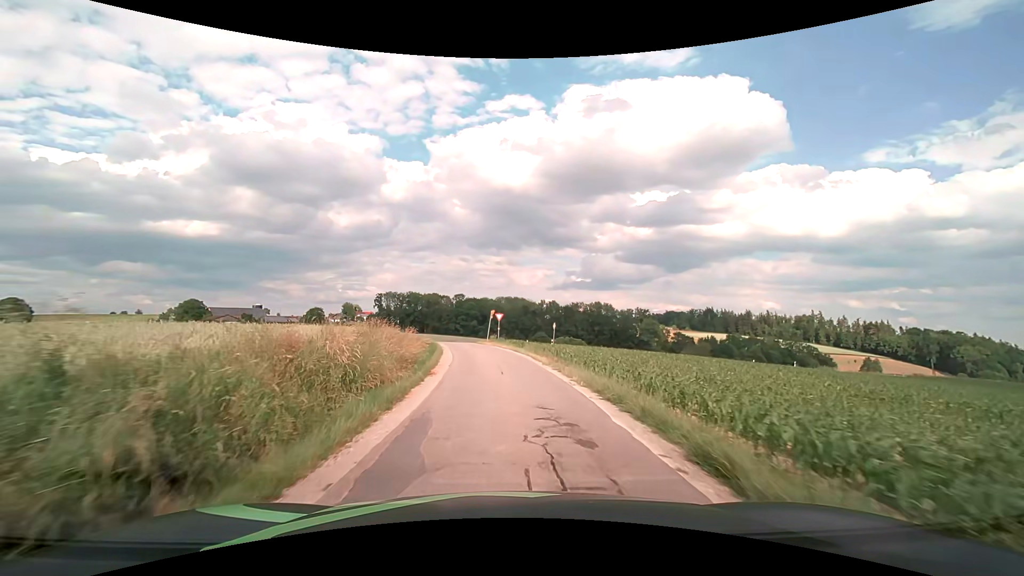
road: unclassified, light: Day
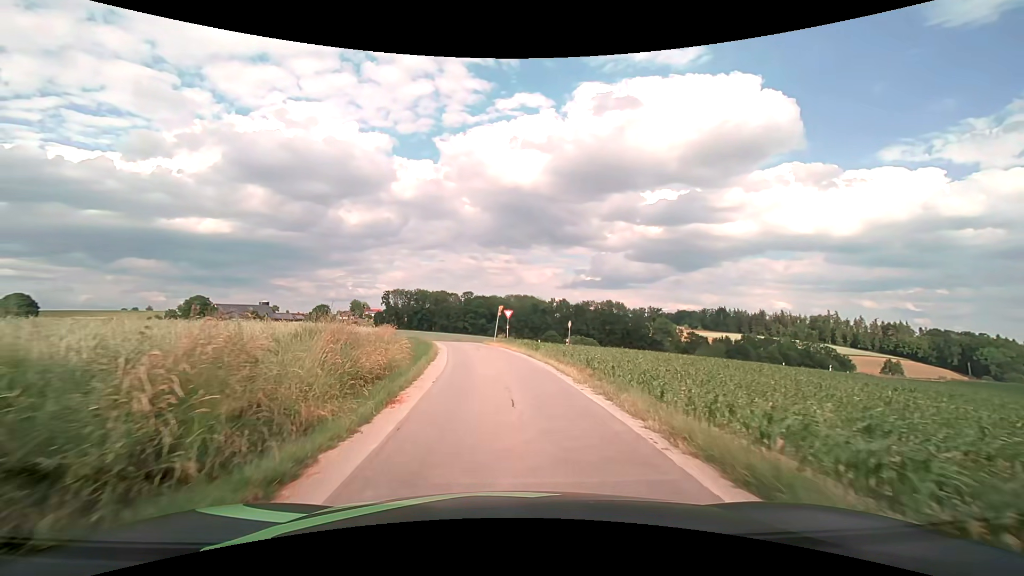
(-0.1, +6.1) m; -1°
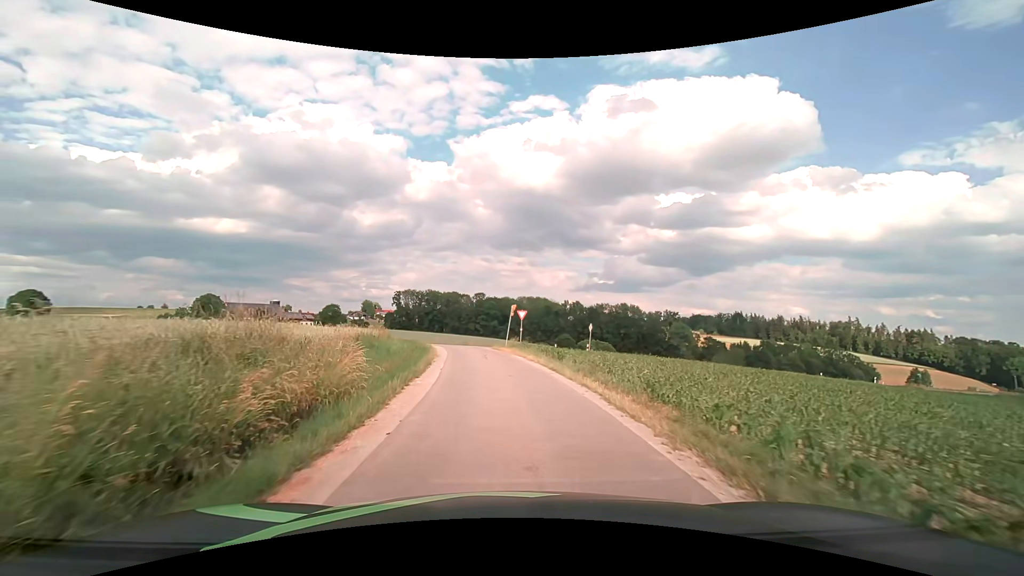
(-0.1, +5.8) m; -1°
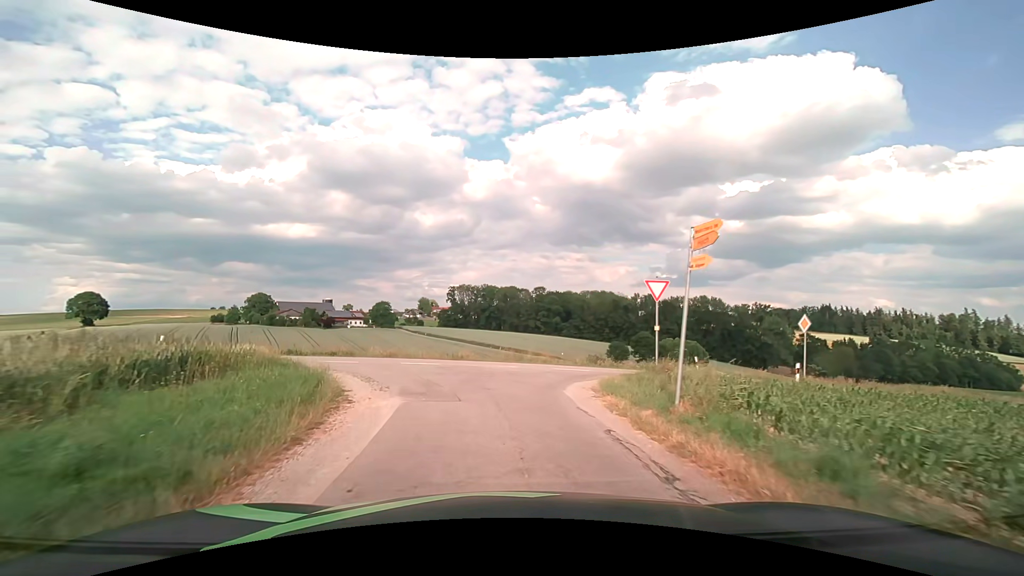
(-1.4, +26.5) m; -7°
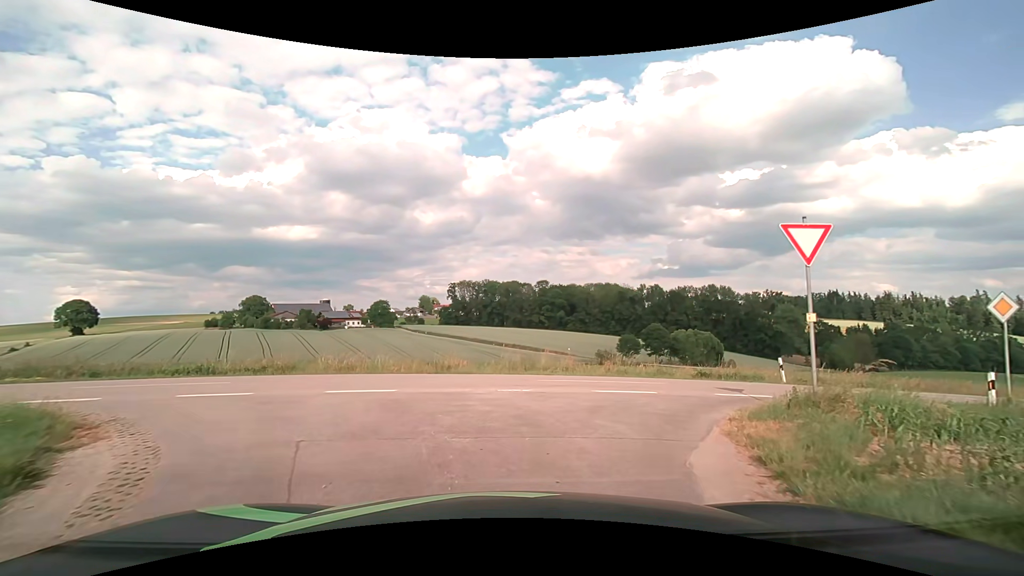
(-0.1, +8.0) m; 0°
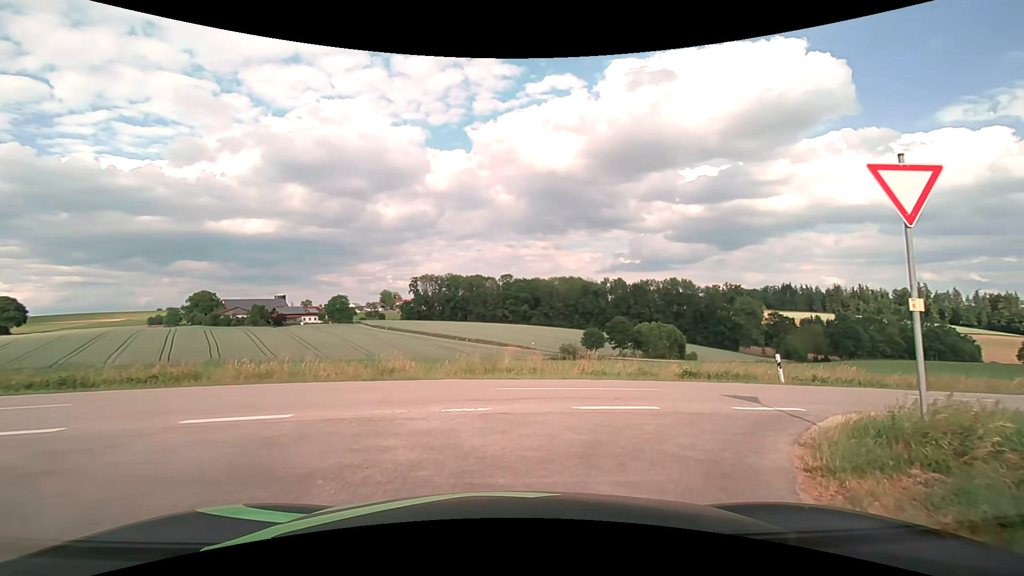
(+0.1, +3.1) m; +4°
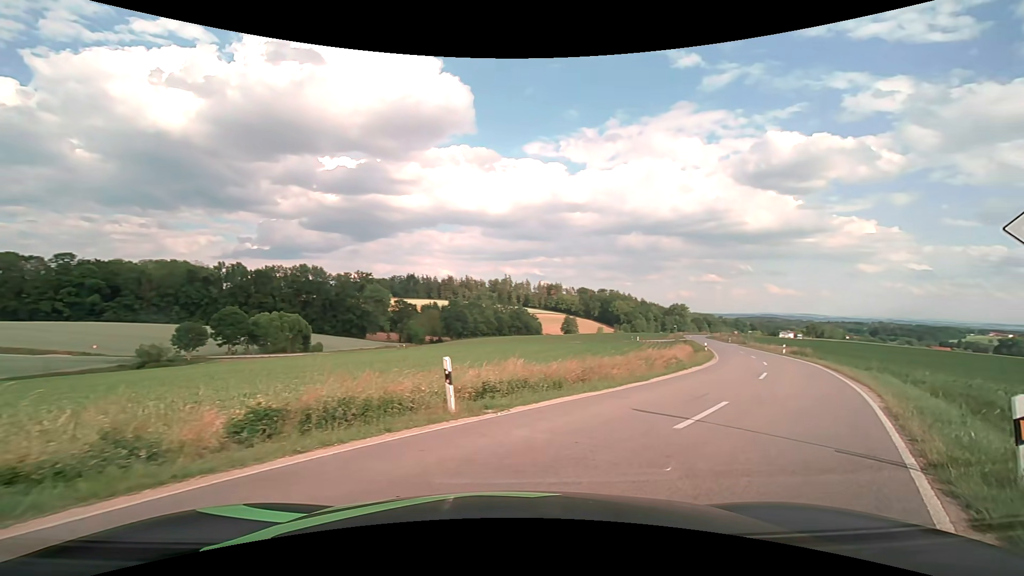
(+3.2, +10.3) m; +40°
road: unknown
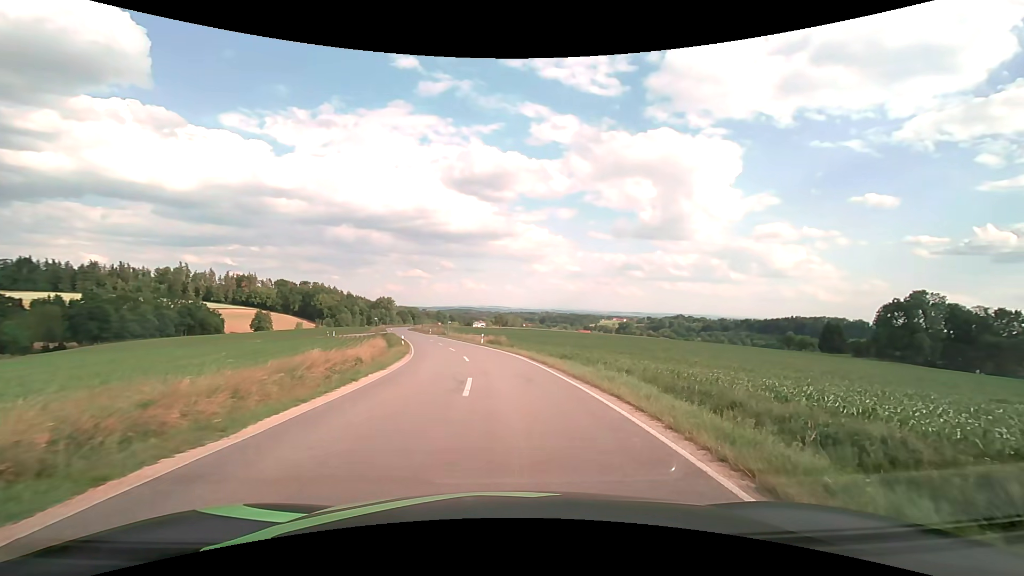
(+3.2, +9.1) m; +33°
(0, +10) (-1, +20) (-2, +30) (-4, +40) (-5, +50) (-8, +59) (-10, +69) (-12, +79) (-15, +88) (-19, +97) m
